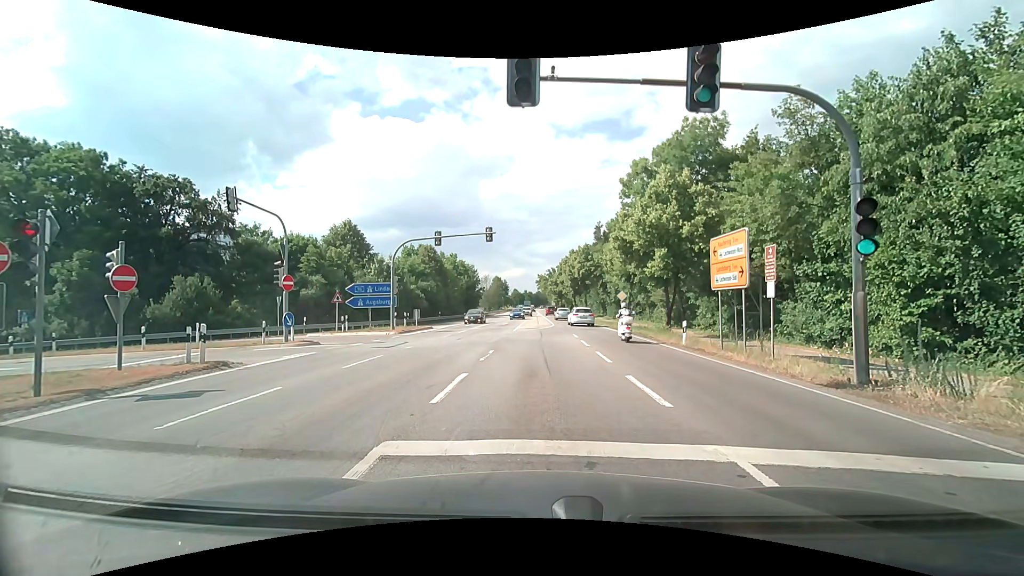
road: secondary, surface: asphalt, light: Day
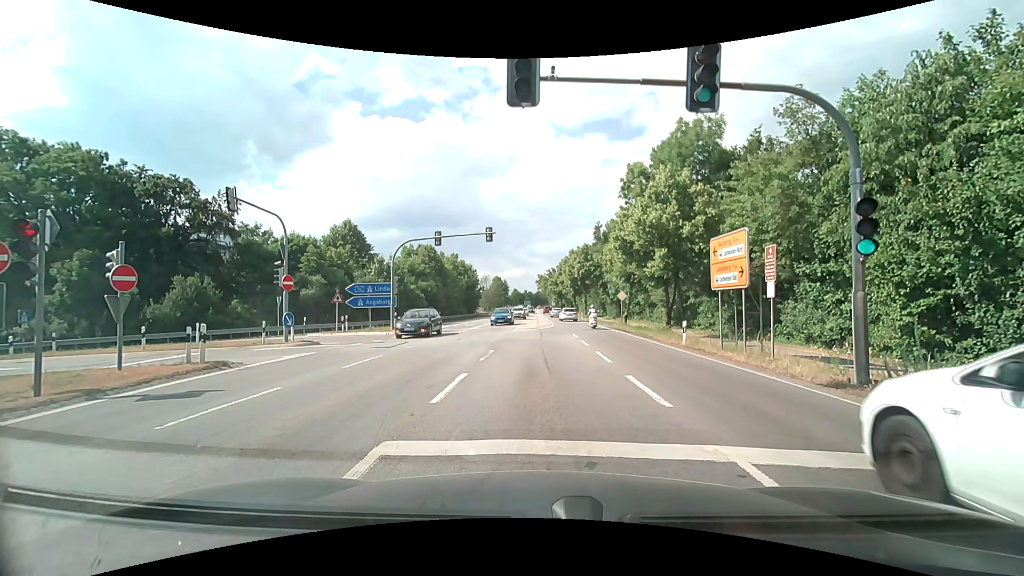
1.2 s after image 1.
(0.0, 0.0) m; 0°
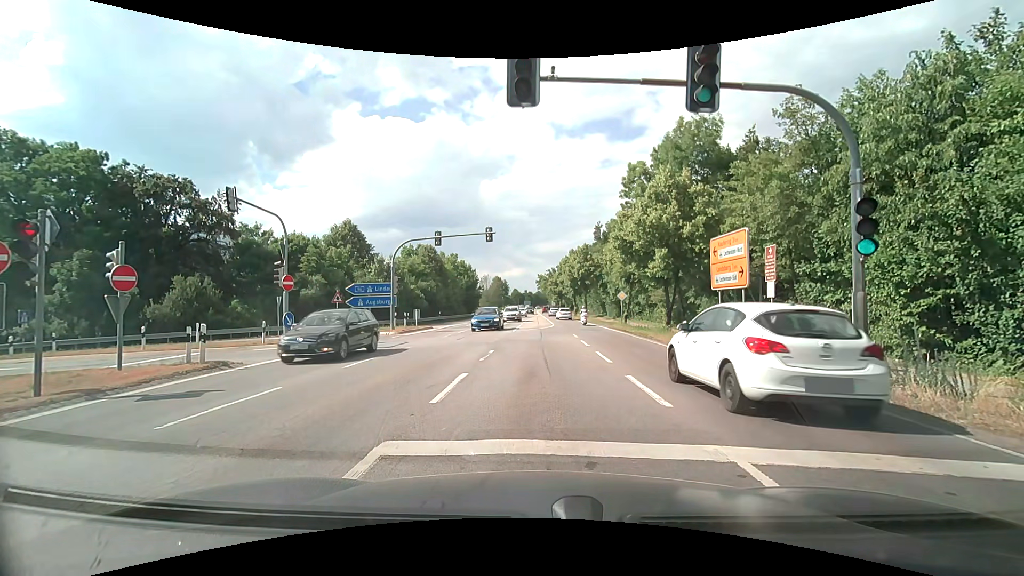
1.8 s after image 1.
(0.0, 0.0) m; 0°
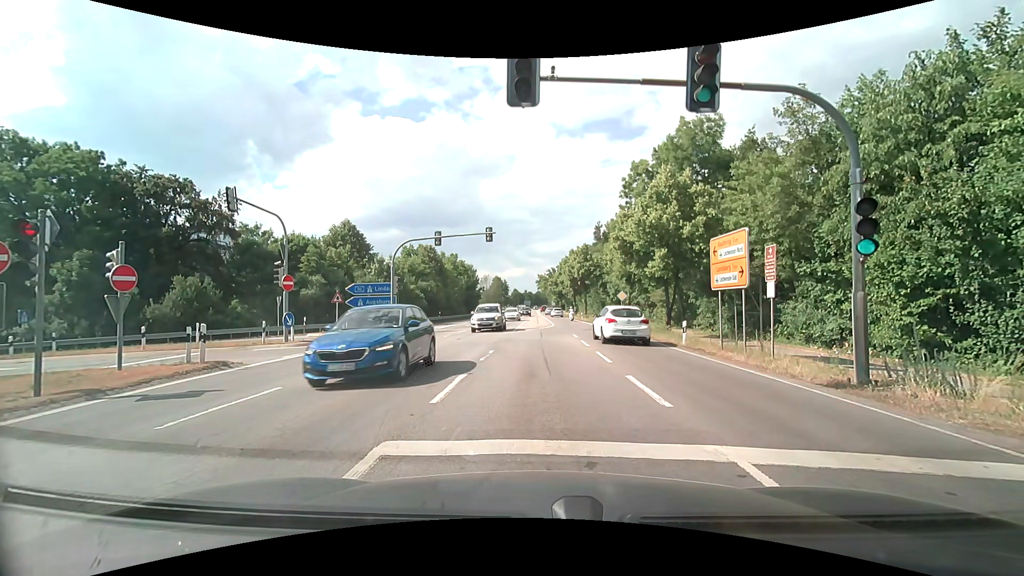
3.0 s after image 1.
(0.0, 0.0) m; 0°
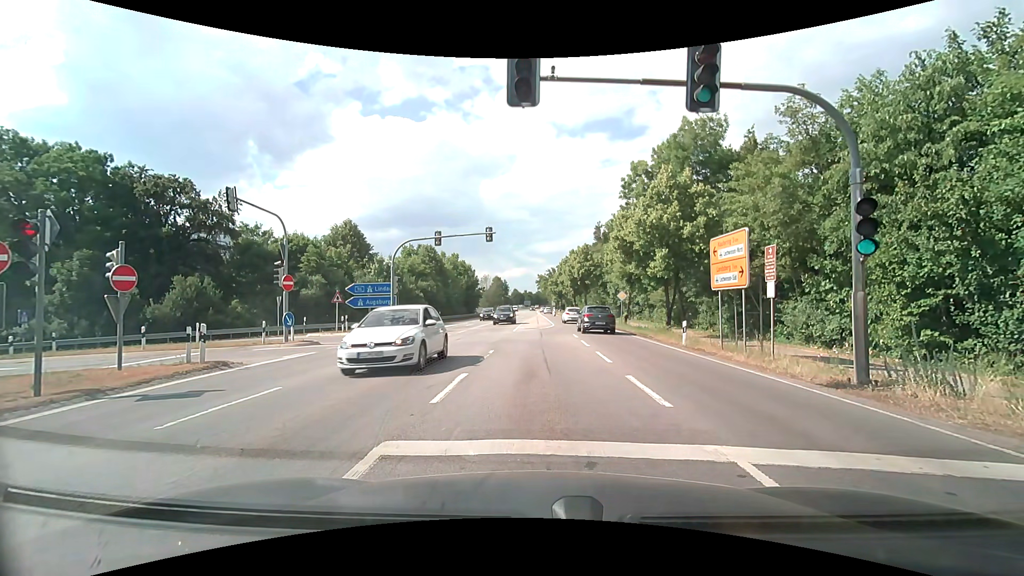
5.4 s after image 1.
(0.0, 0.0) m; 0°
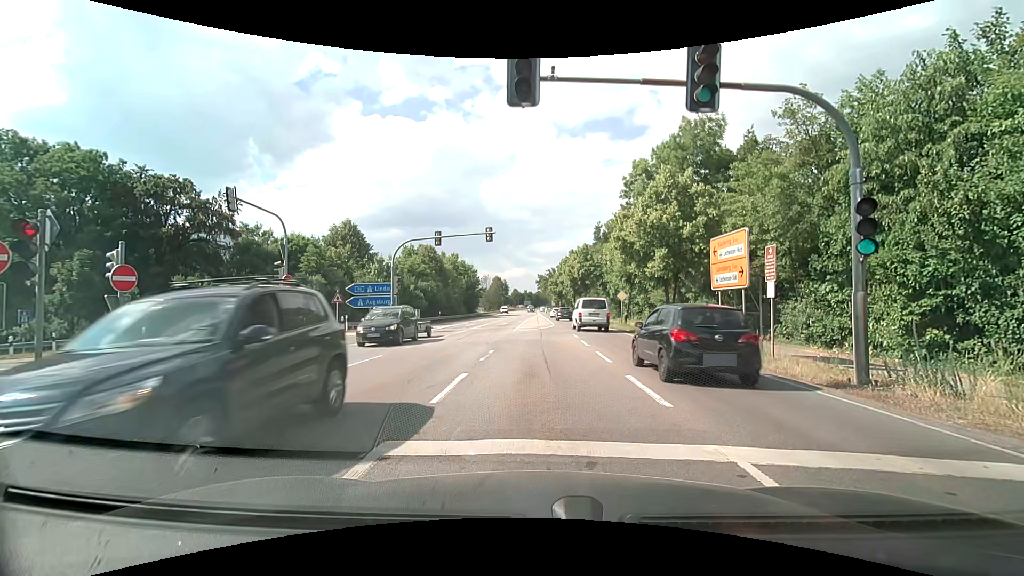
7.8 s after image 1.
(0.0, 0.0) m; 0°
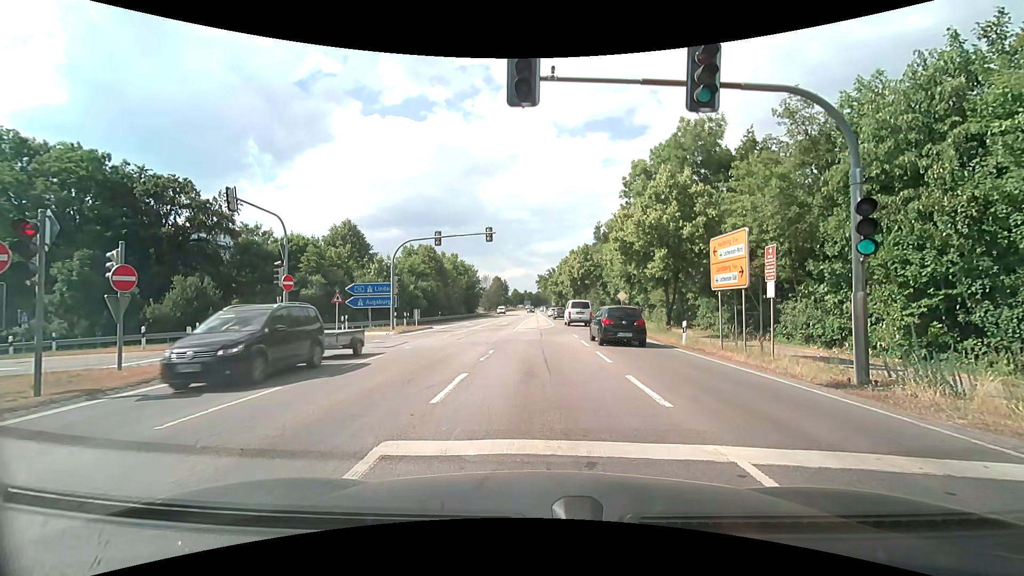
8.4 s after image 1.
(0.0, 0.0) m; 0°
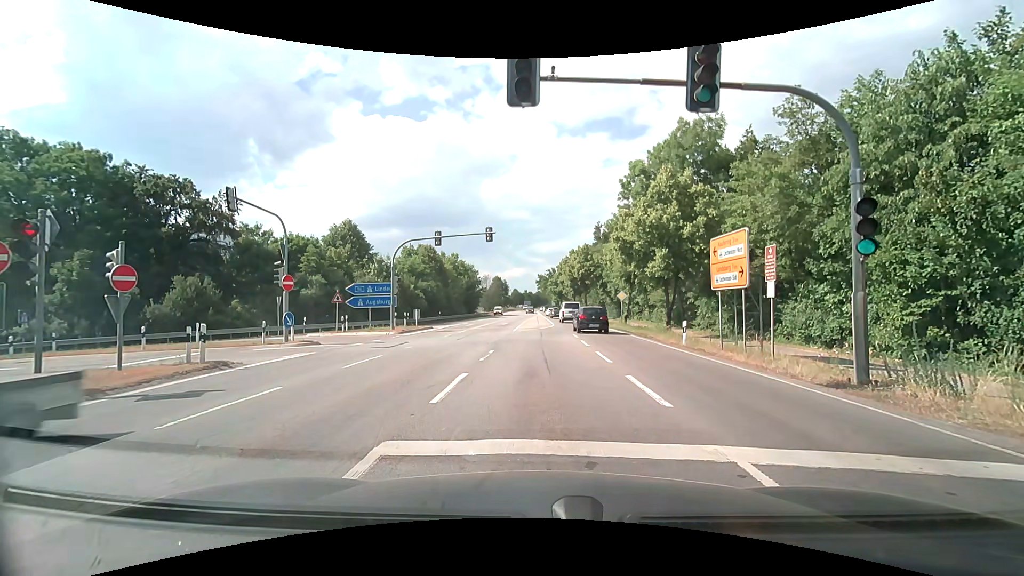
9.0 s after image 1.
(0.0, 0.0) m; 0°
(0, +10) (-1, +20) (-7, +28) (-16, +31) (-26, +30) (-36, +29) (-46, +29) (-56, +29) (-66, +29) (-76, +29) m
